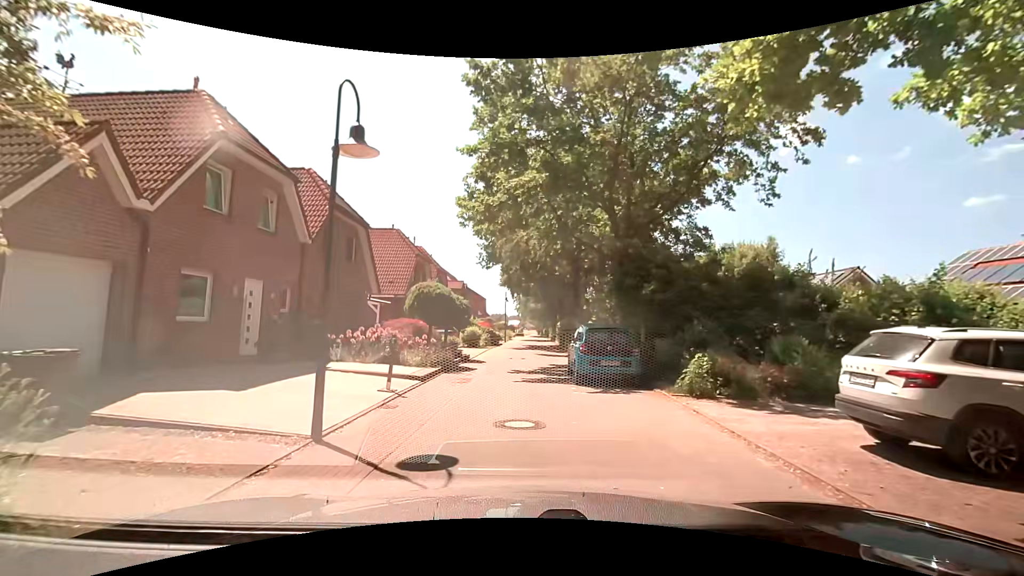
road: residential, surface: paving_stones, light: Day
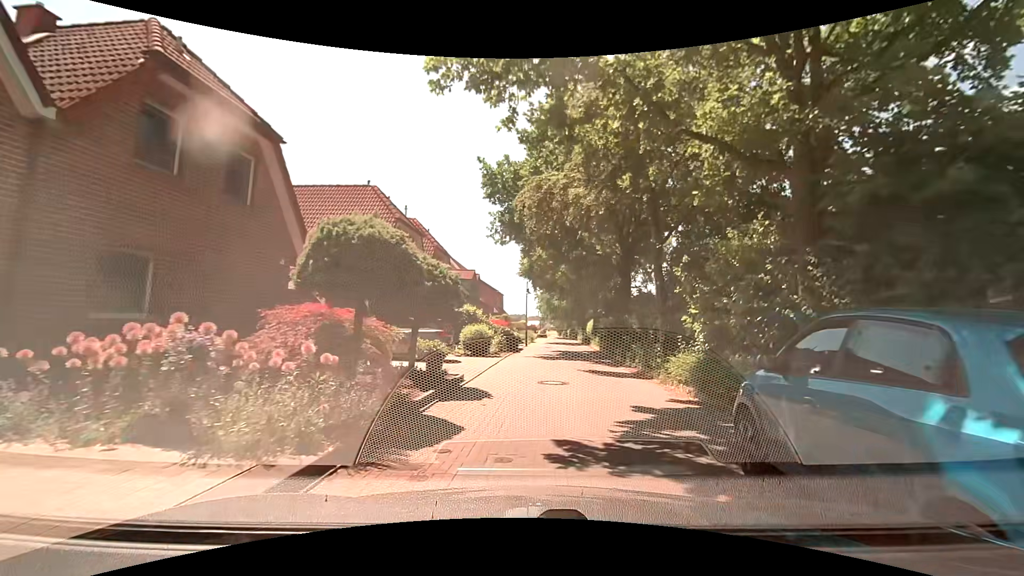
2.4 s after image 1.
(-0.2, +10.7) m; -2°
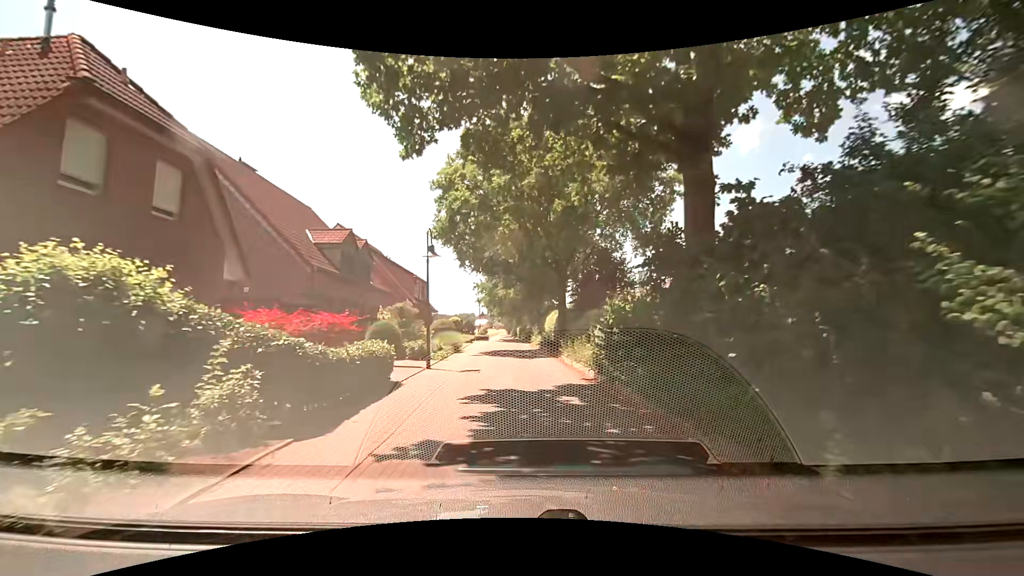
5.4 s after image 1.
(+1.6, +19.4) m; +6°
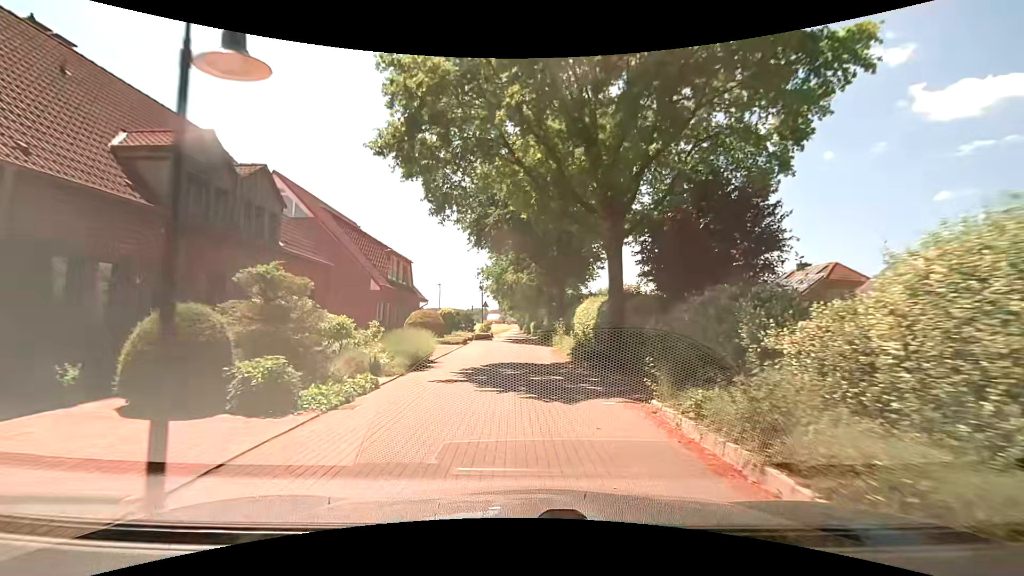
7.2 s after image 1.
(-0.3, +12.8) m; -2°
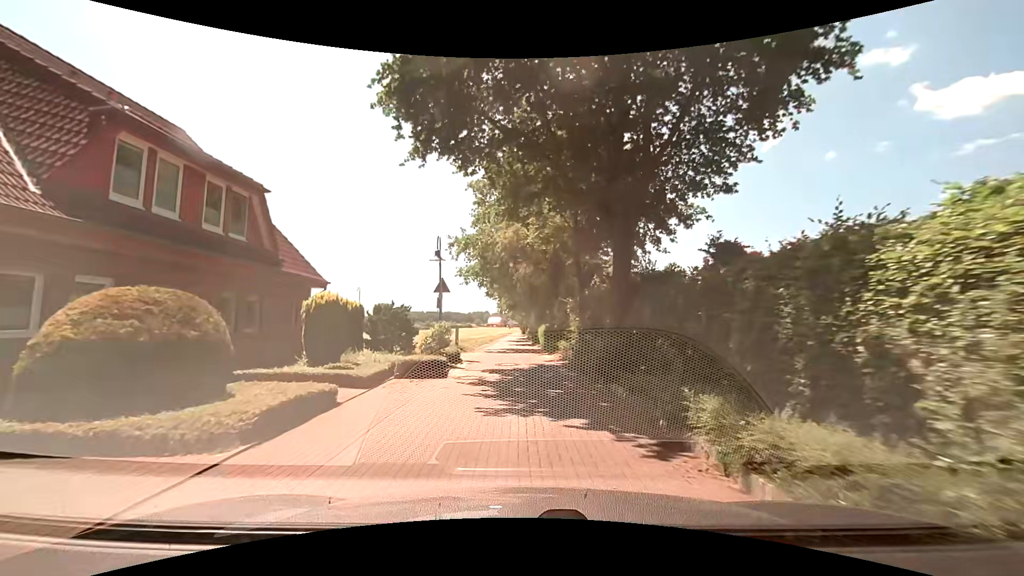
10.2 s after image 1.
(-0.2, +21.7) m; 0°
(0, +10) (0, +20) (-1, +30) (-1, +40) (-1, +50) (-2, +60) (-2, +70) (-2, +80) (-2, +90) (-2, +100) m
